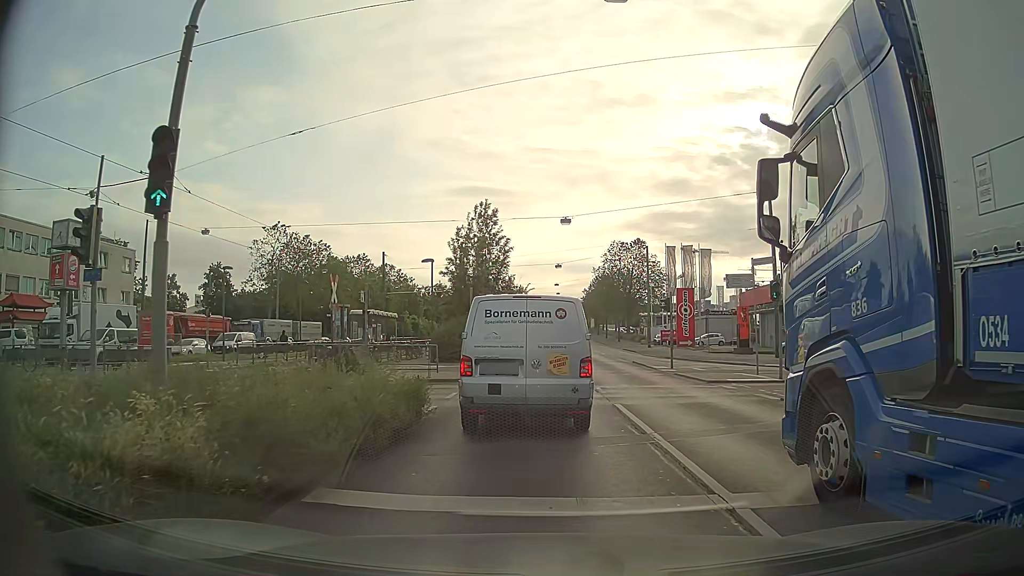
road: primary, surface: asphalt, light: Day
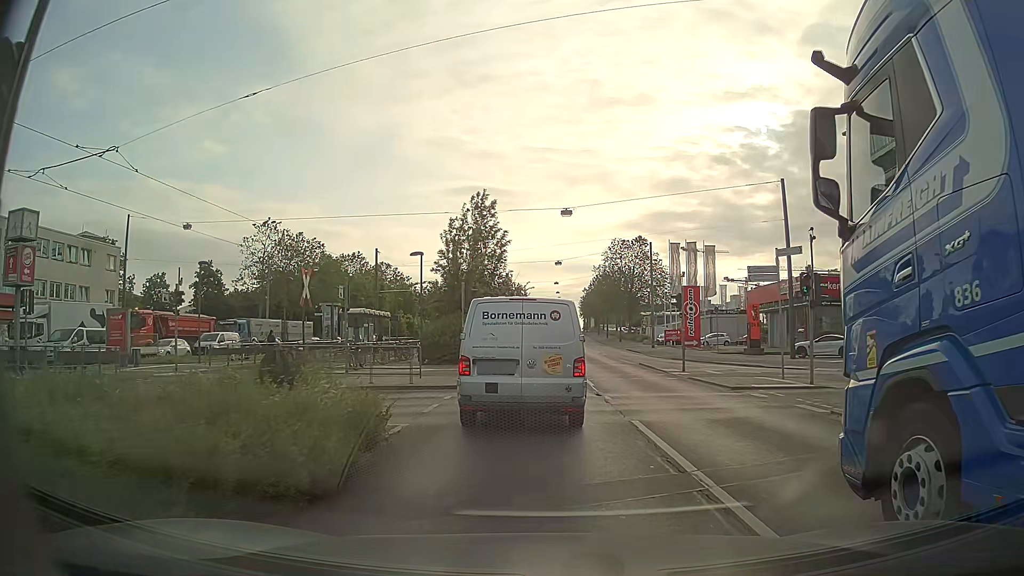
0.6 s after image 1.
(0.0, +2.9) m; +1°
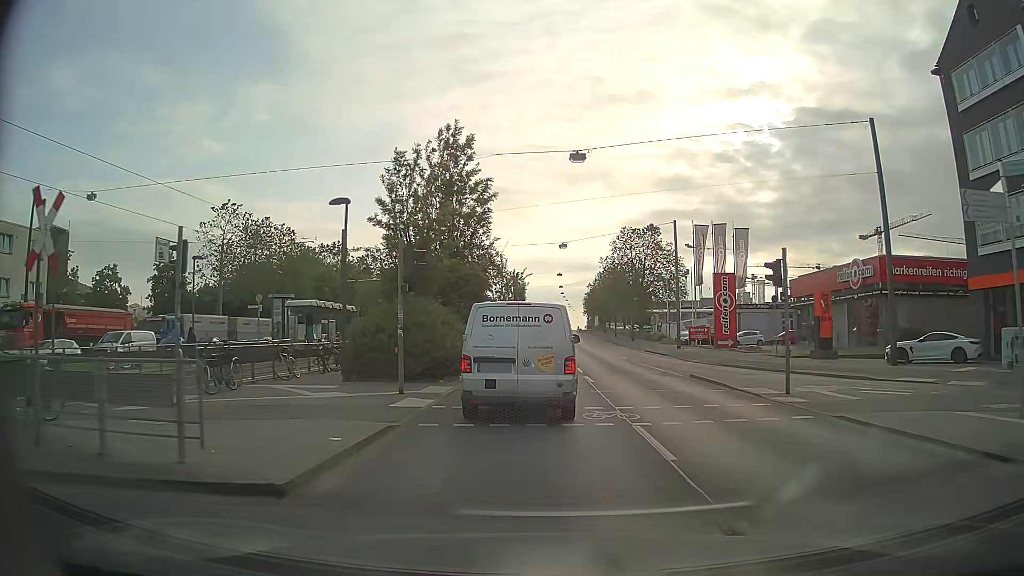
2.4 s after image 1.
(-0.1, +12.5) m; -2°
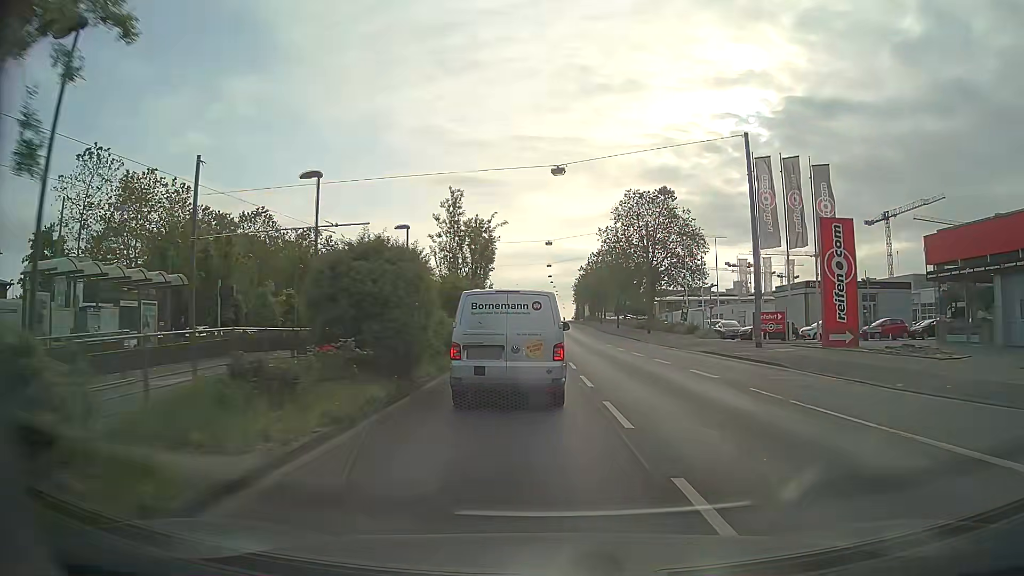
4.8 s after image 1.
(+0.4, +24.1) m; +3°
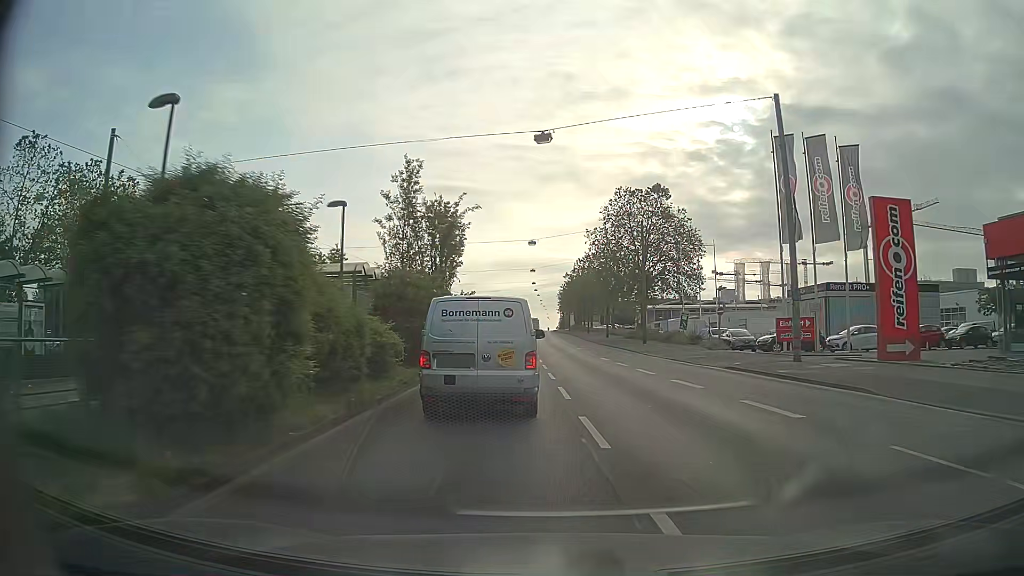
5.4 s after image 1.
(0.0, +7.1) m; 0°
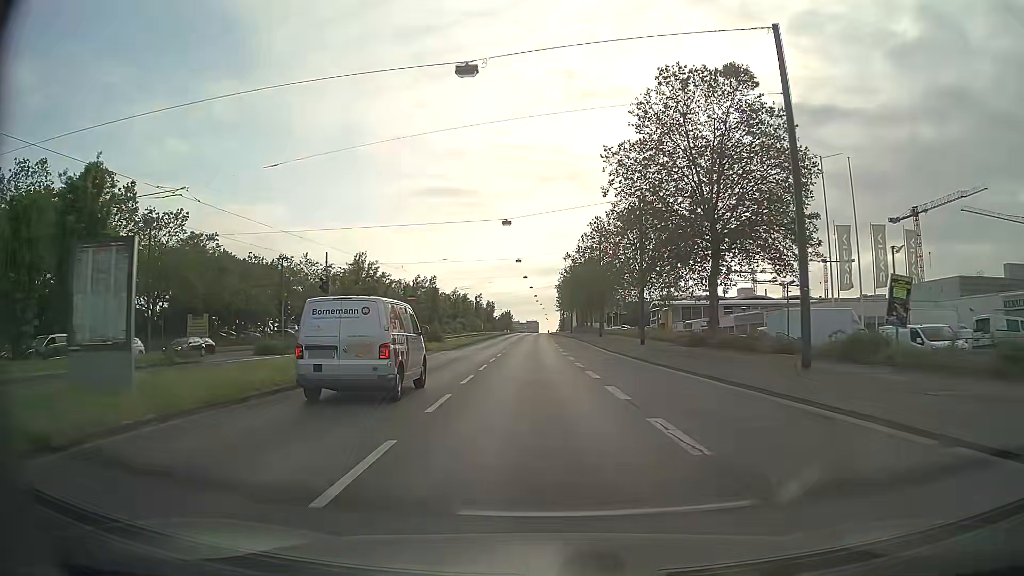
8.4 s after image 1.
(+1.6, +39.3) m; +1°
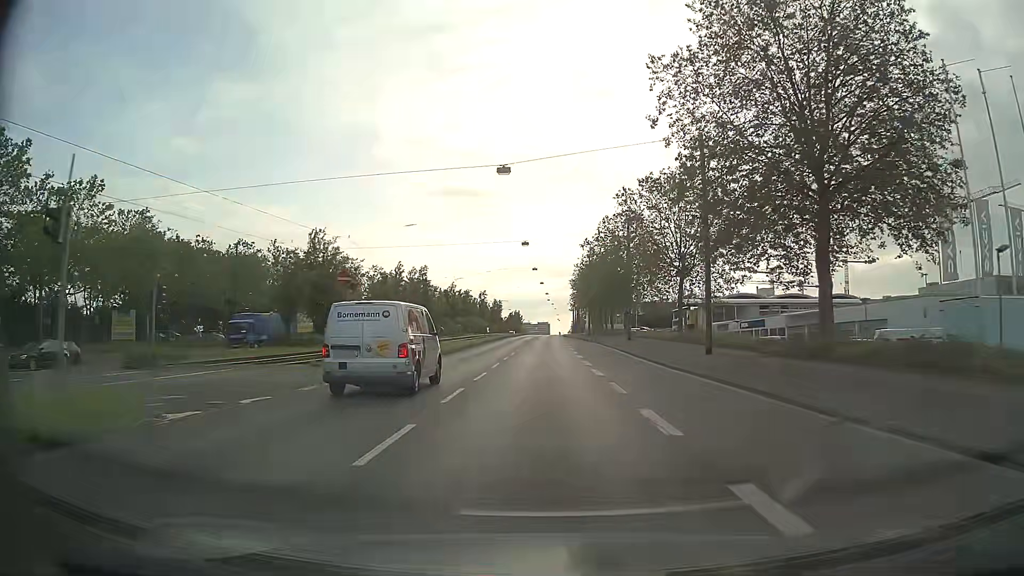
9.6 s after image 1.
(-0.2, +16.3) m; -1°
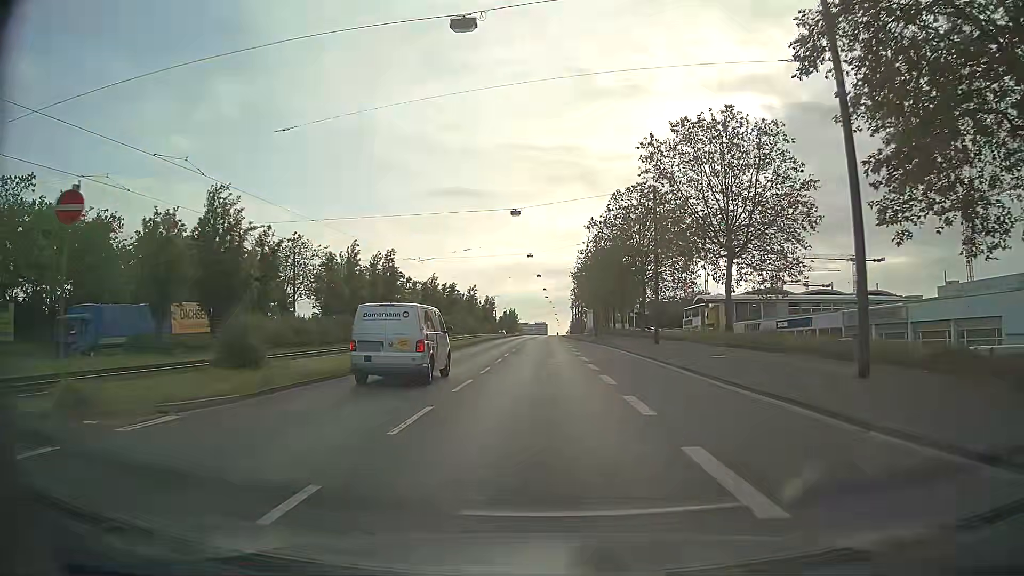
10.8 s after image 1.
(0.0, +16.1) m; 0°
(0, +10) (0, +20) (0, +30) (0, +40) (0, +50) (0, +60) (+1, +70) (+1, +80) (+1, +90) (+1, +100) m
